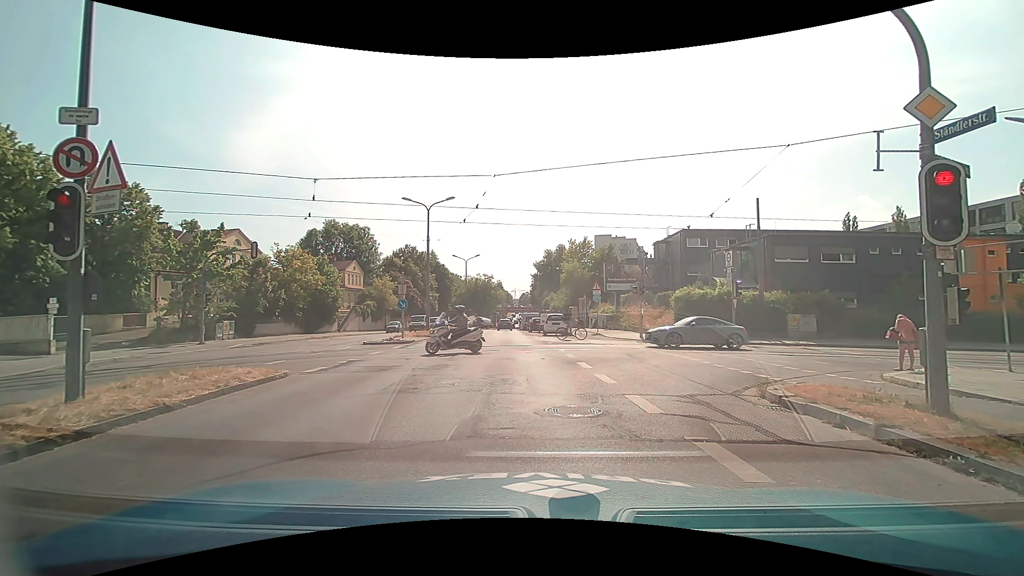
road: secondary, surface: asphalt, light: Day
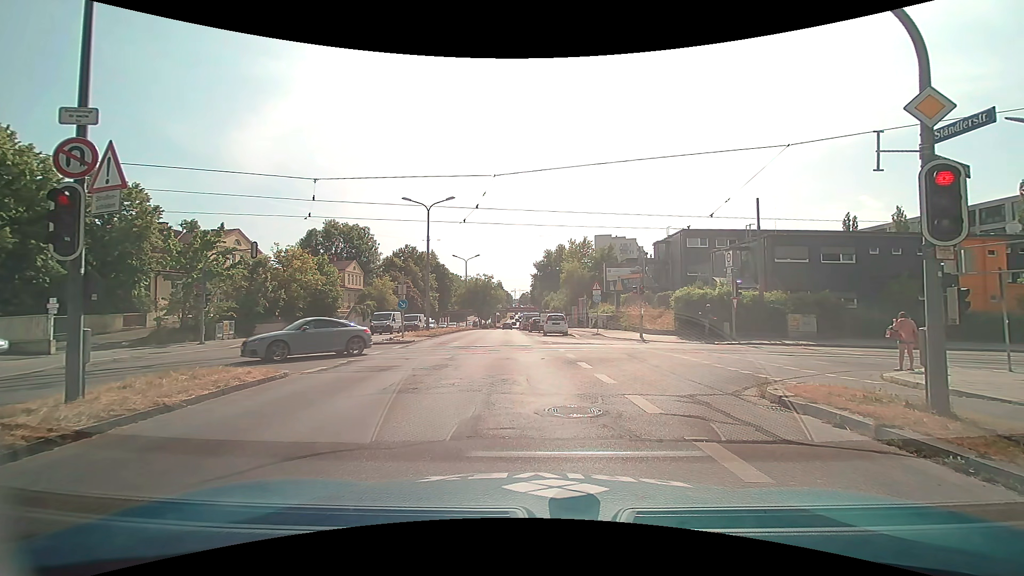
(0.0, 0.0) m; 0°
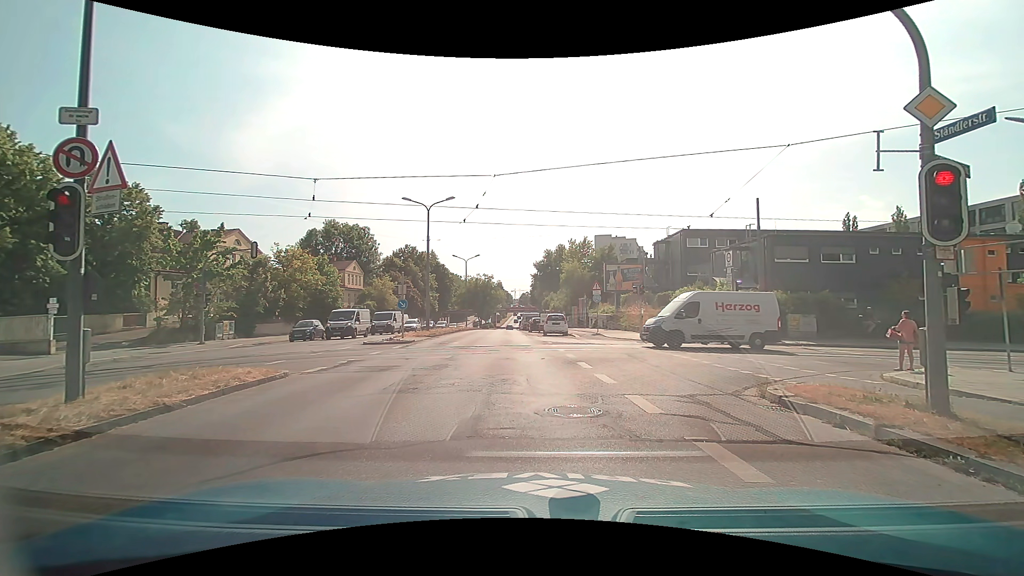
(0.0, 0.0) m; 0°
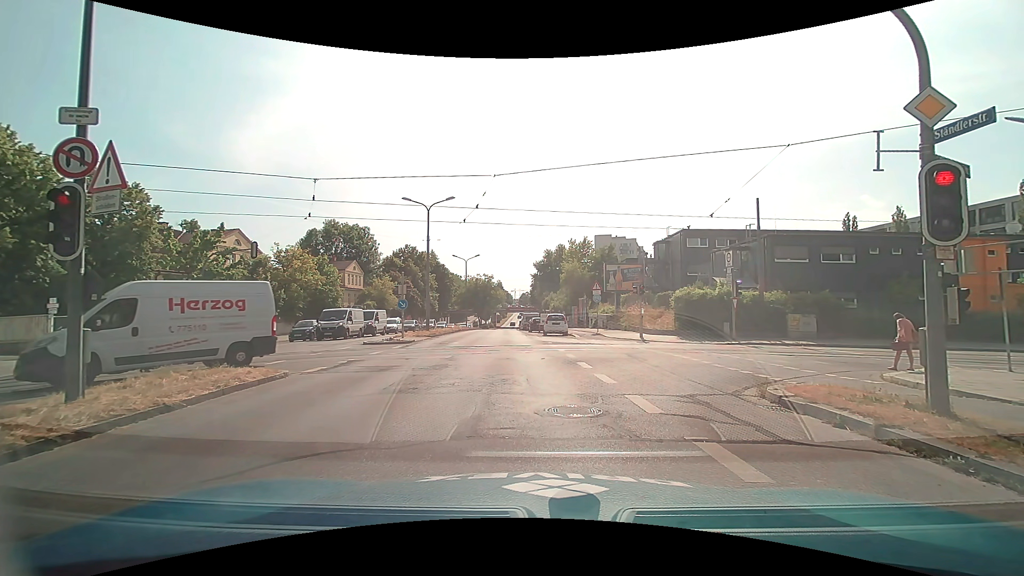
(0.0, 0.0) m; 0°
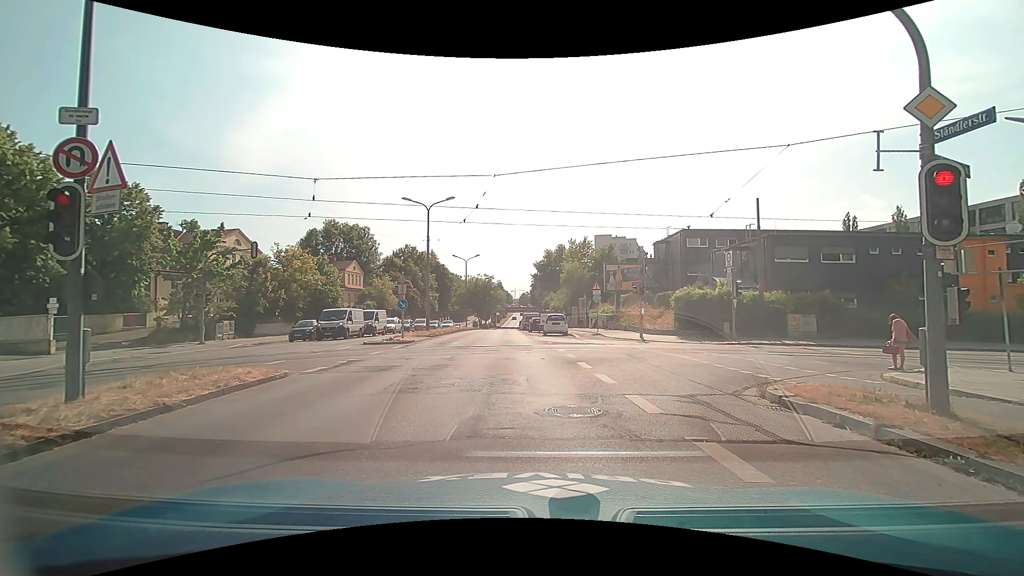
(0.0, 0.0) m; 0°
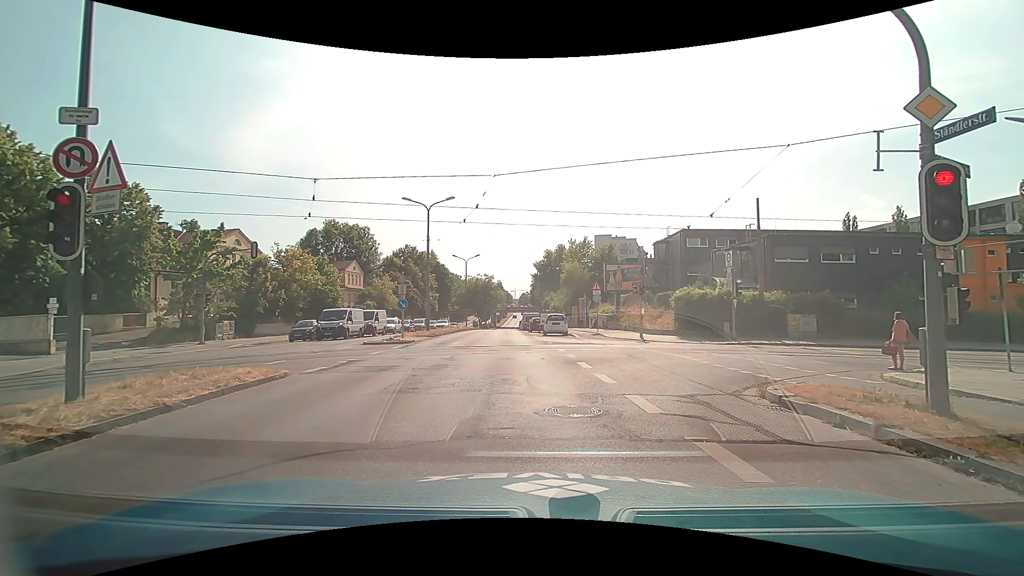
(0.0, 0.0) m; 0°
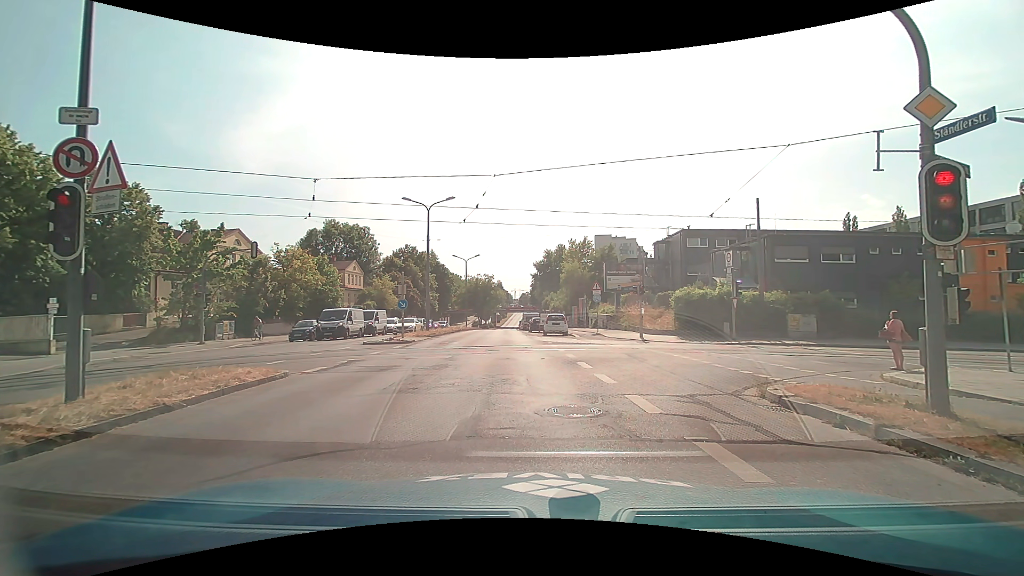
(0.0, 0.0) m; 0°
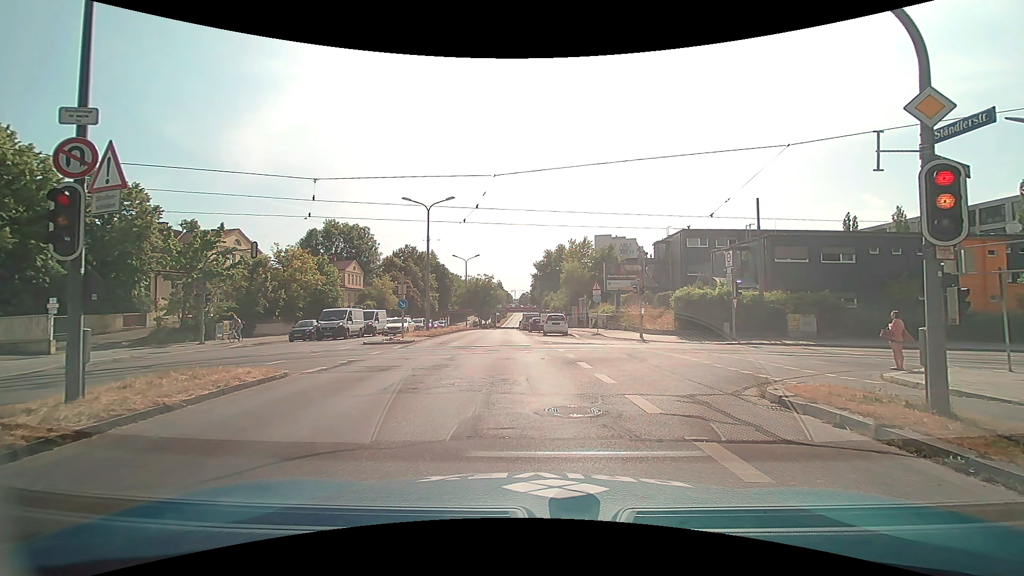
(0.0, 0.0) m; 0°
